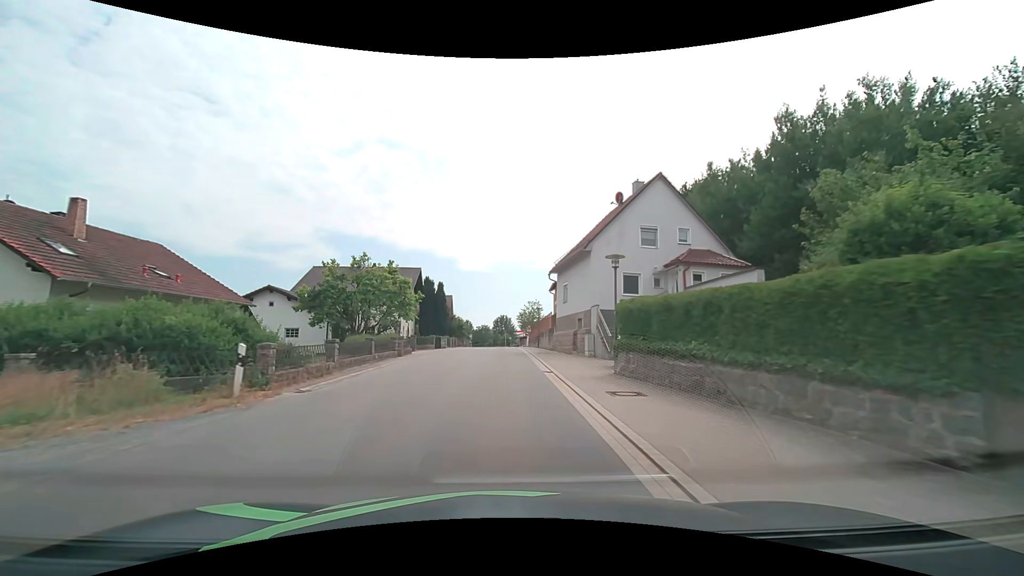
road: tertiary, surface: asphalt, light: Day
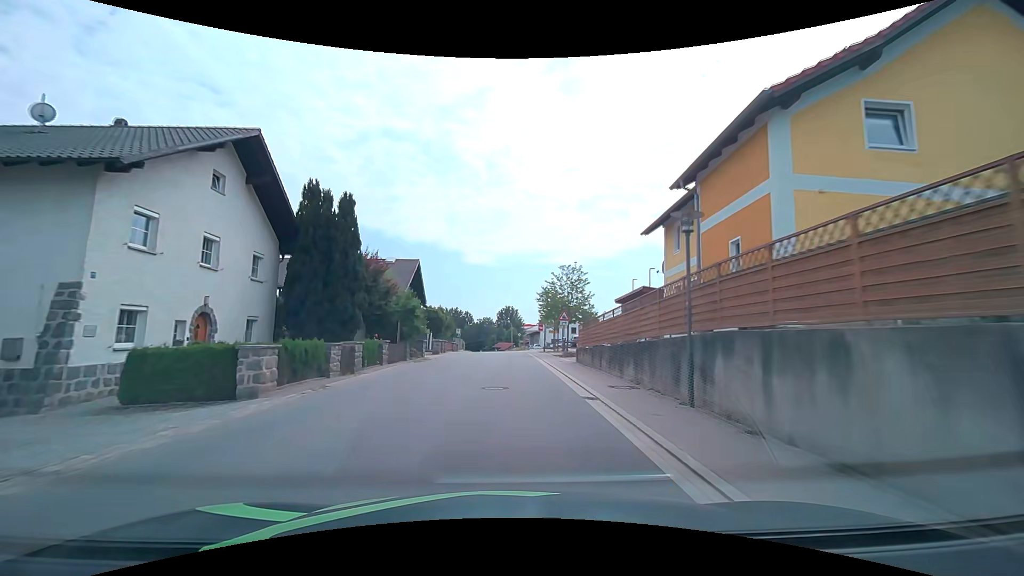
(-0.3, +38.3) m; 0°
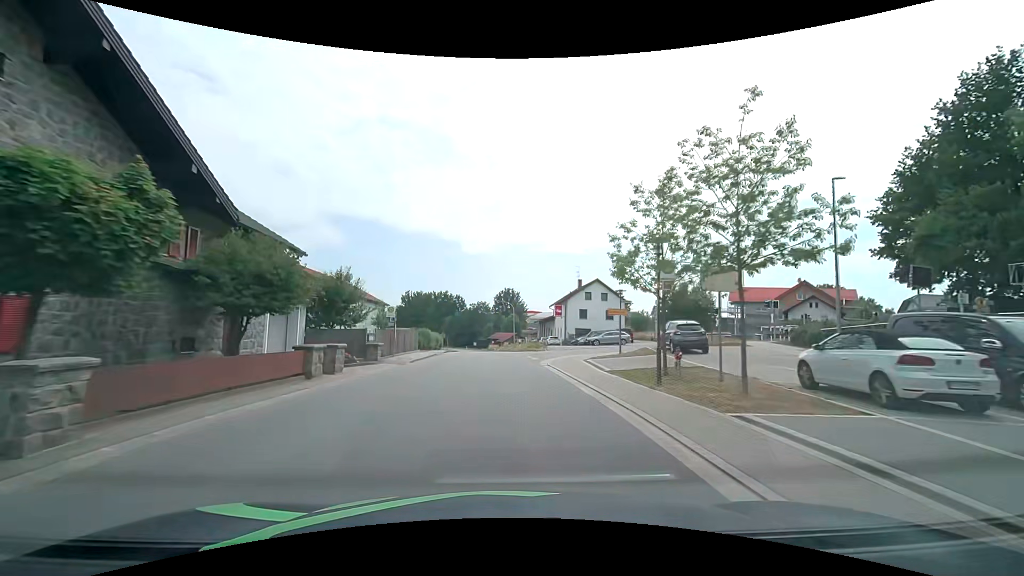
(0.0, +38.9) m; 0°
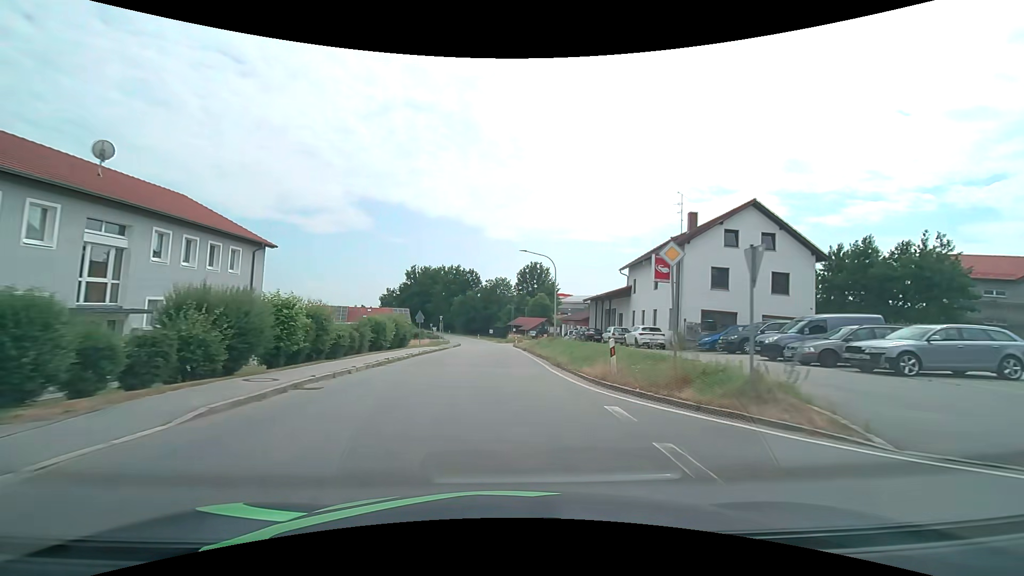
(-0.8, +39.1) m; -3°
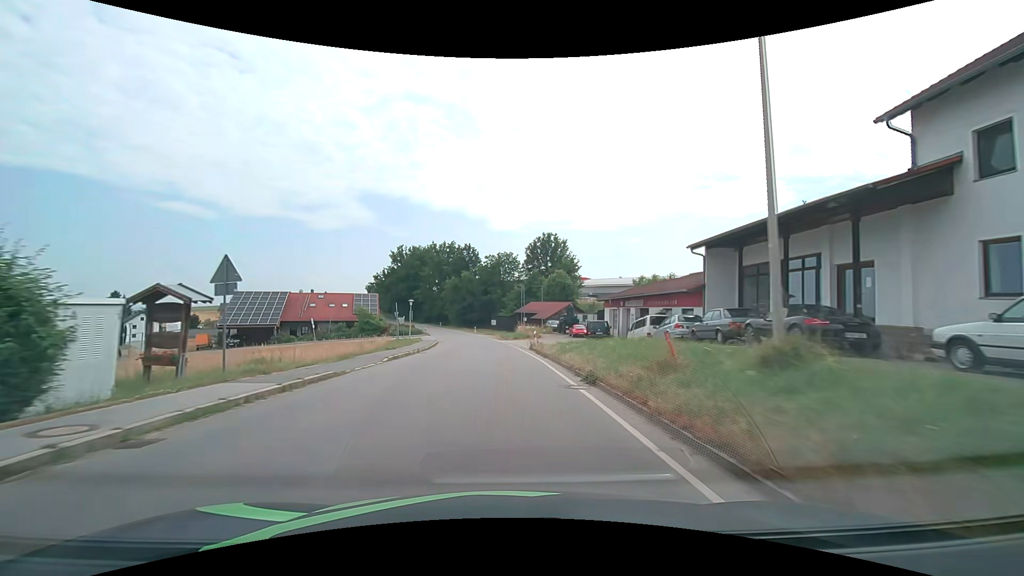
(-0.2, +31.3) m; -1°
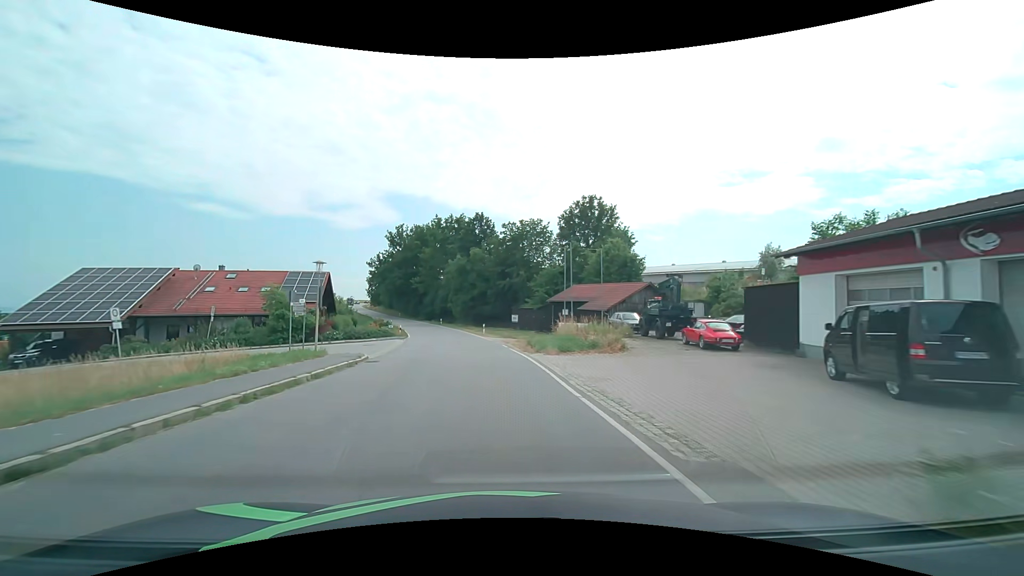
(-0.3, +31.1) m; -2°
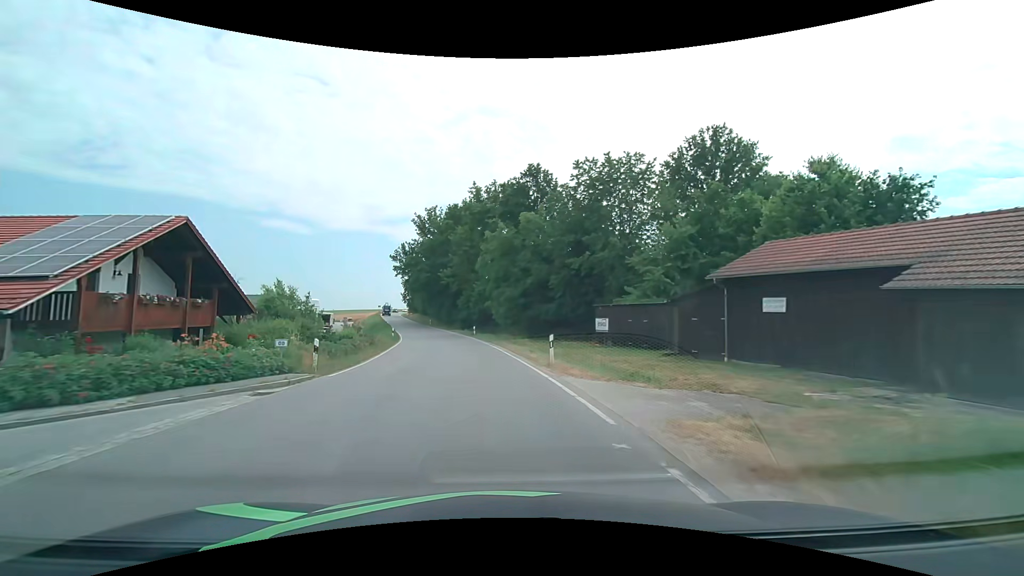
(-1.6, +30.6) m; -6°
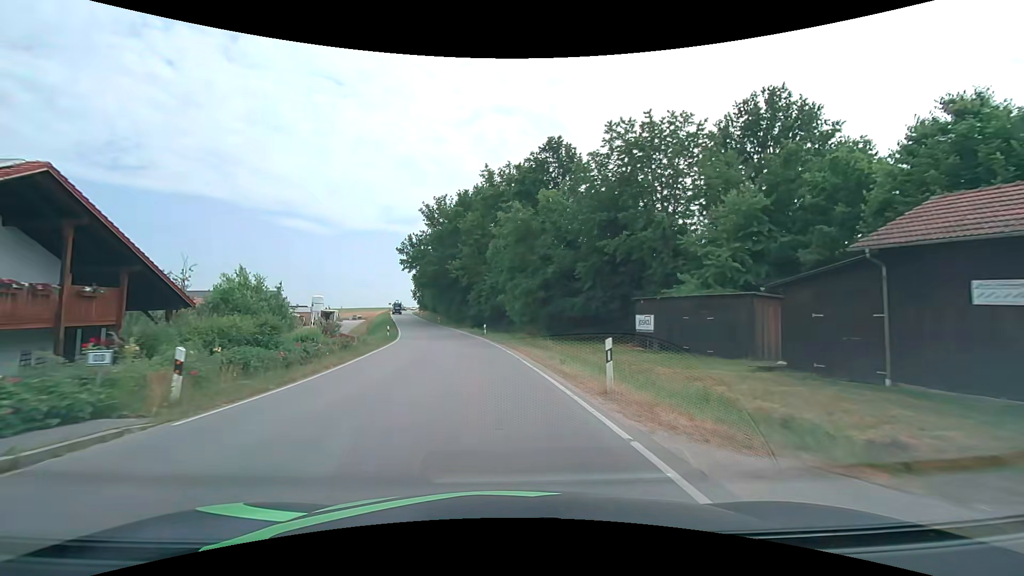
(-0.1, +7.6) m; -1°
(0, +10) (-1, +20) (-2, +30) (-4, +40) (-6, +50) (-8, +59) (-10, +69) (-13, +79) (-15, +89) (-17, +98) m
